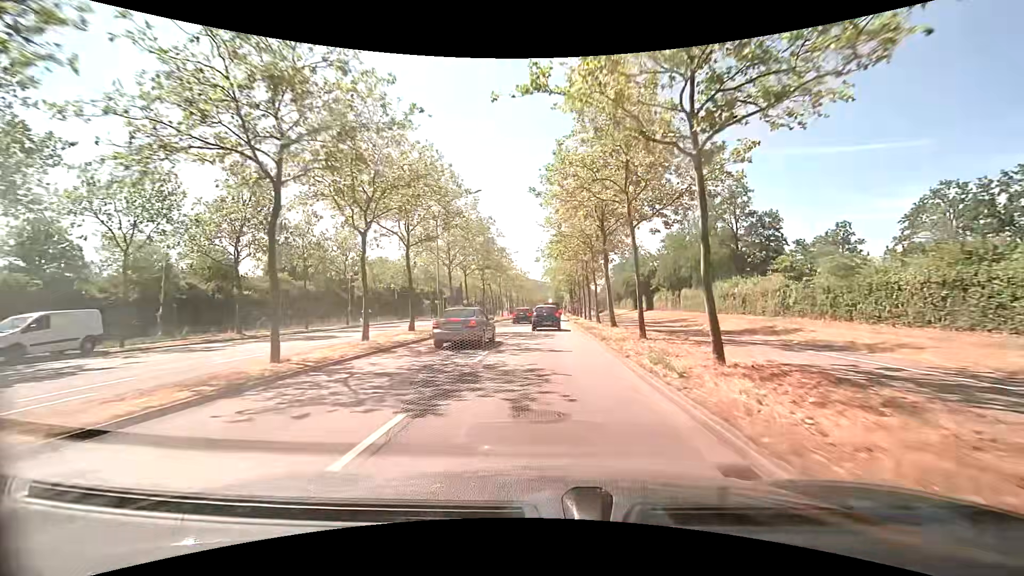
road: primary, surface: asphalt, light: Day
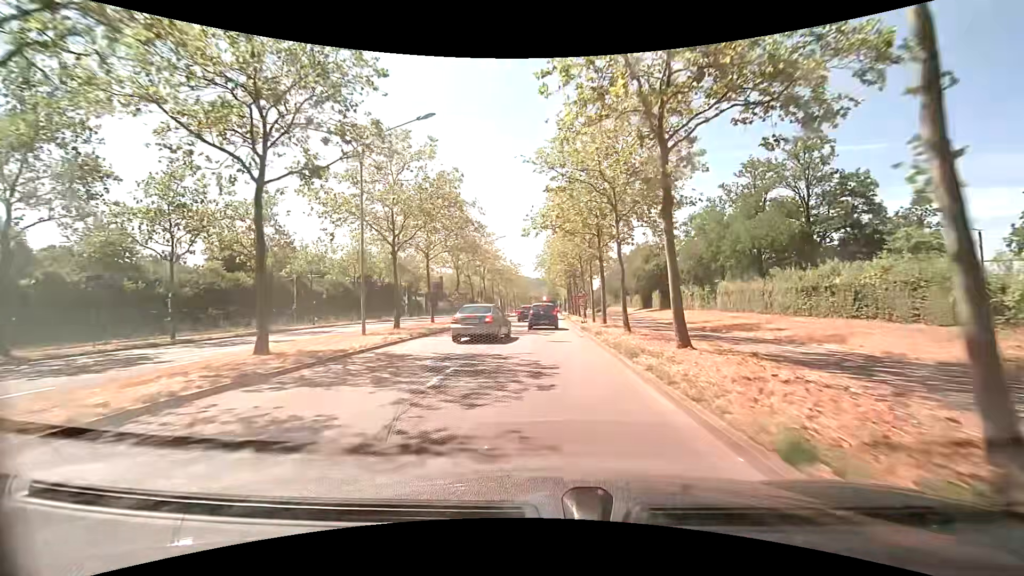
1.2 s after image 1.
(+0.1, +13.8) m; 0°
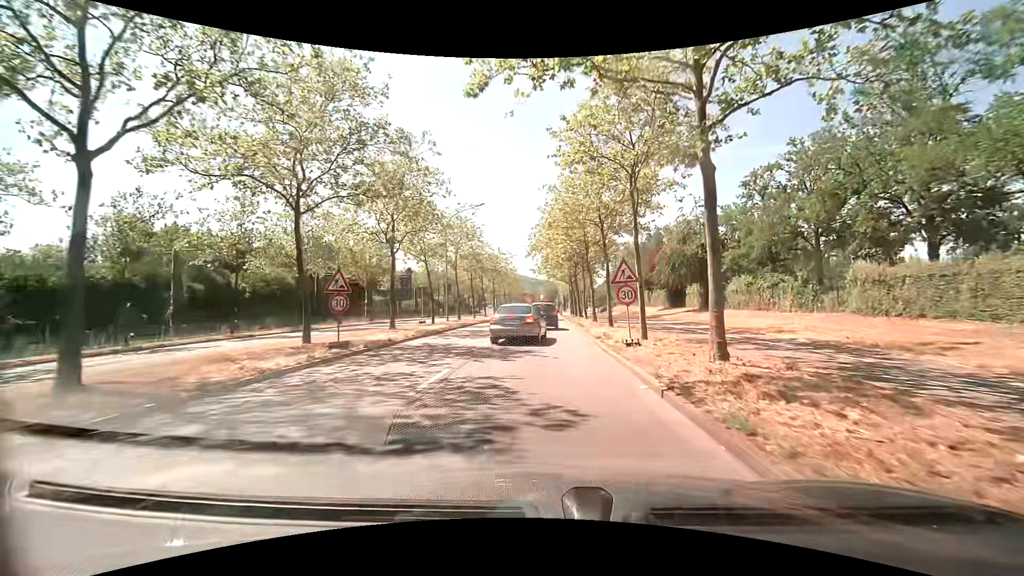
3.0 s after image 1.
(+0.2, +18.4) m; +1°
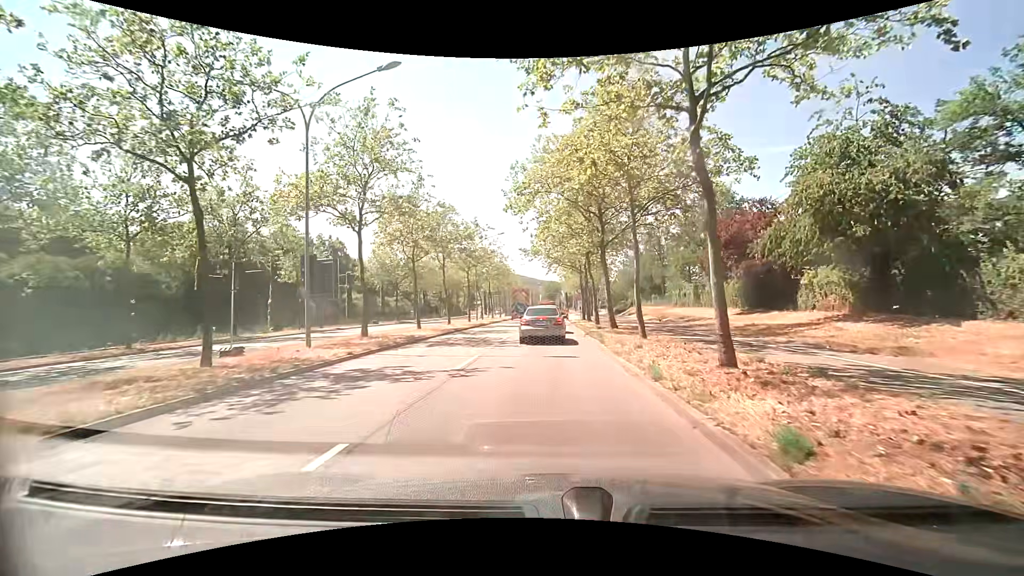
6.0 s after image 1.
(0.0, +23.7) m; 0°
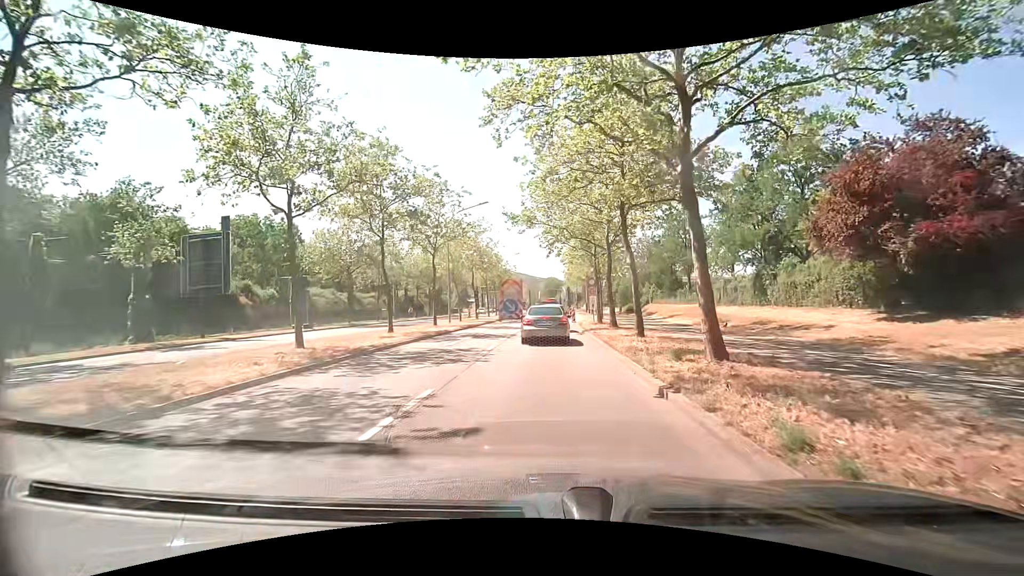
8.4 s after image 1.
(+0.1, +15.1) m; 0°
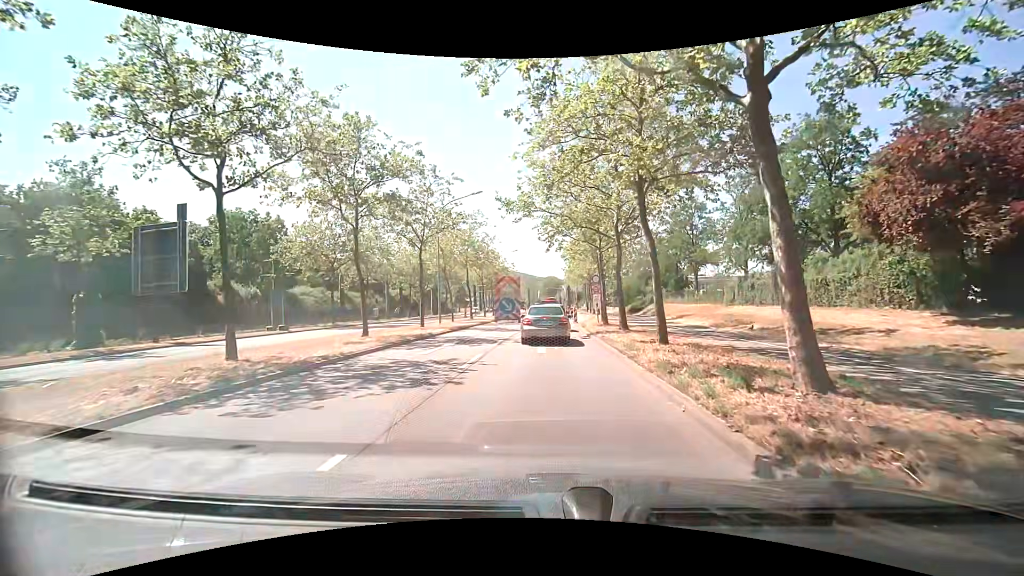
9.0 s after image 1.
(0.0, +3.5) m; +1°
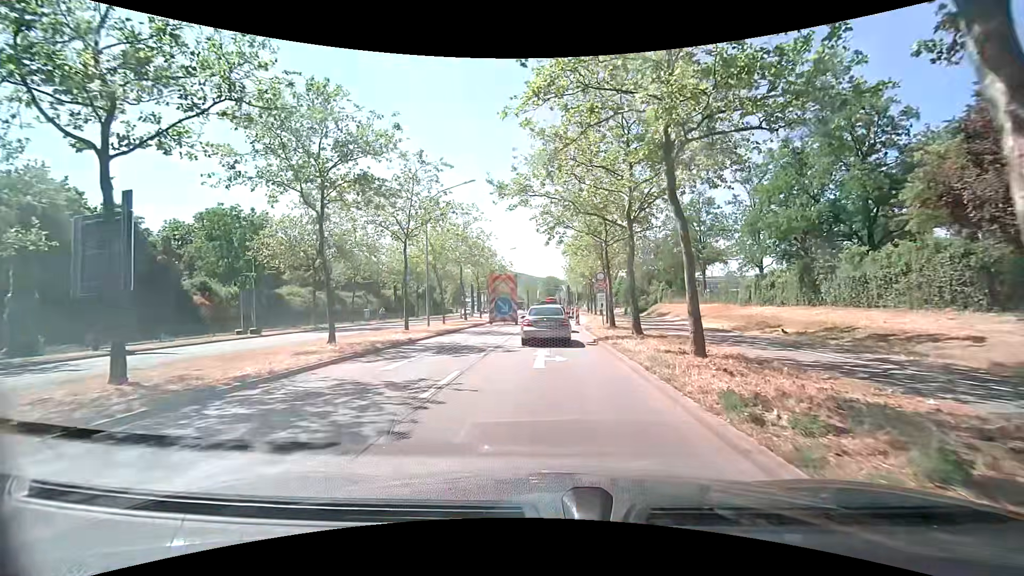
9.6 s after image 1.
(0.0, +3.4) m; -1°
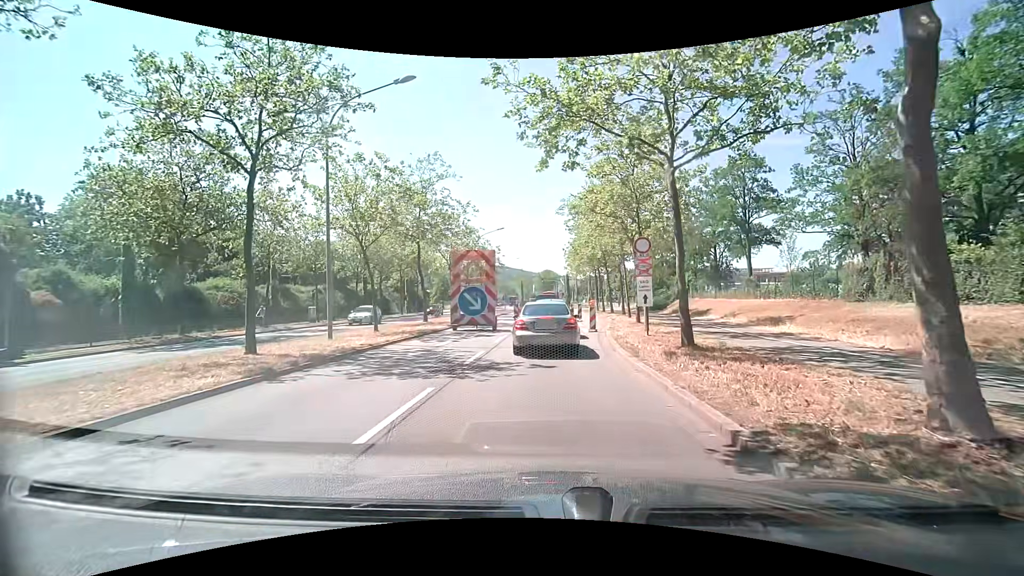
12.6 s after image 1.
(0.0, +14.3) m; 0°
(0, +10) (0, +20) (0, +30) (+1, +40) (+1, +50) (+1, +60) (+1, +70) (+1, +80) (+1, +90) (+1, +100) m
